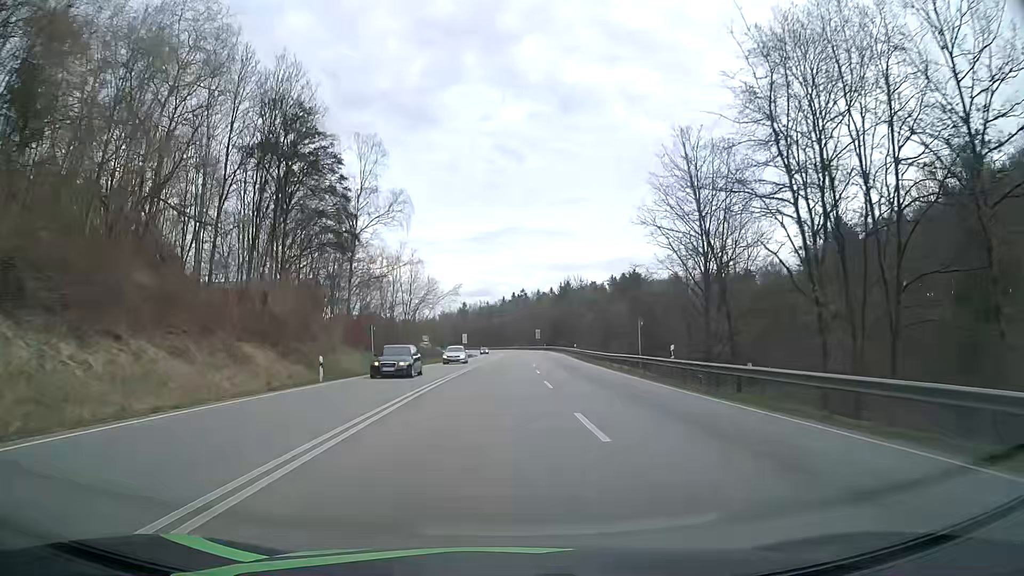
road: primary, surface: asphalt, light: Day
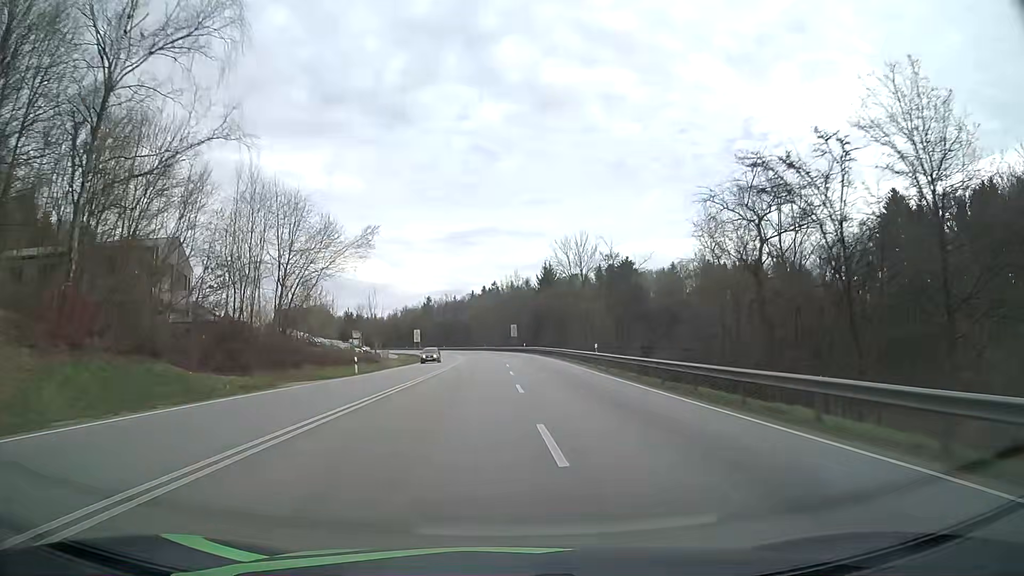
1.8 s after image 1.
(+0.8, +37.6) m; +2°
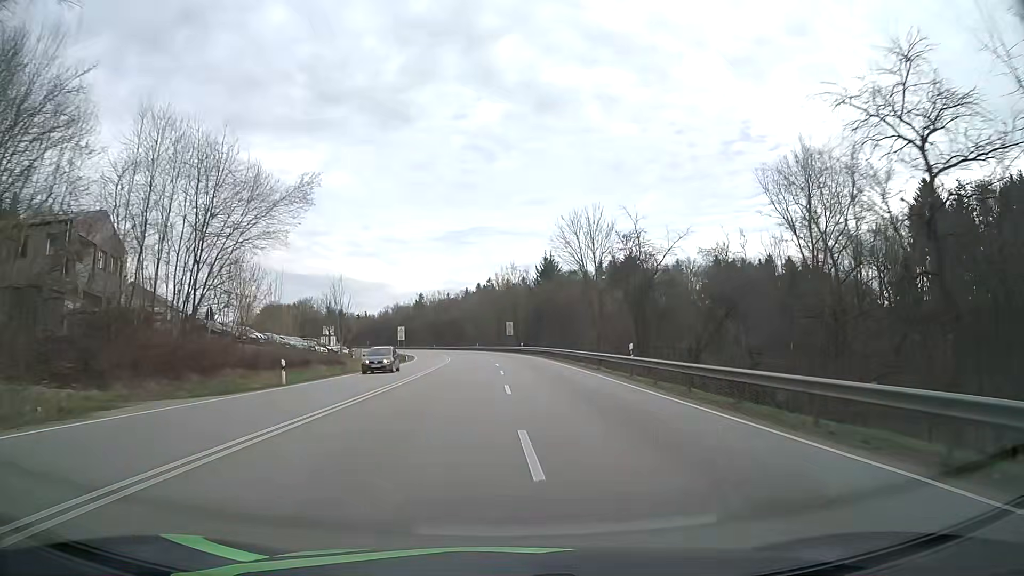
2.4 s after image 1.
(+0.1, +12.6) m; +1°
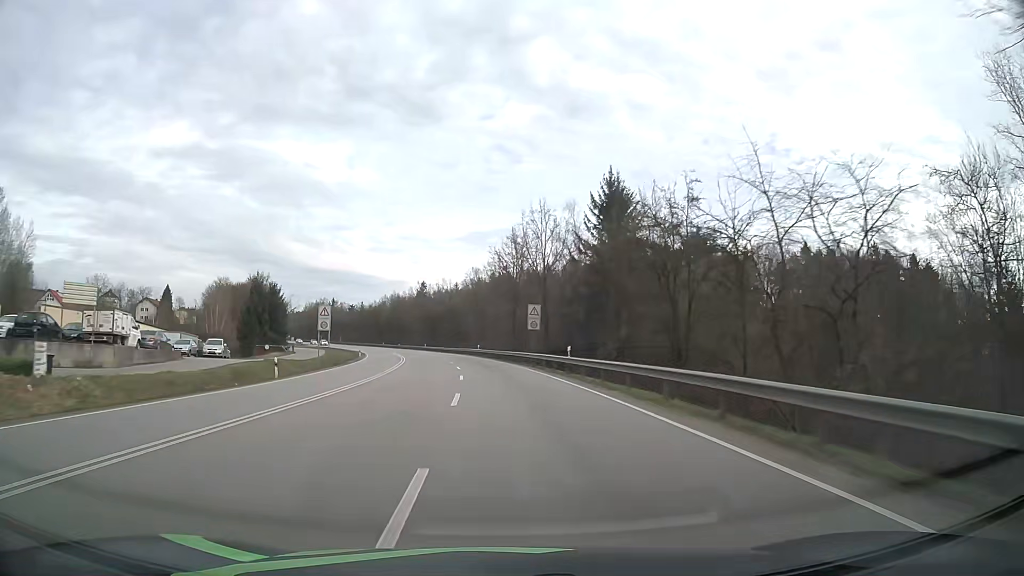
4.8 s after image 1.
(-0.2, +50.9) m; -1°
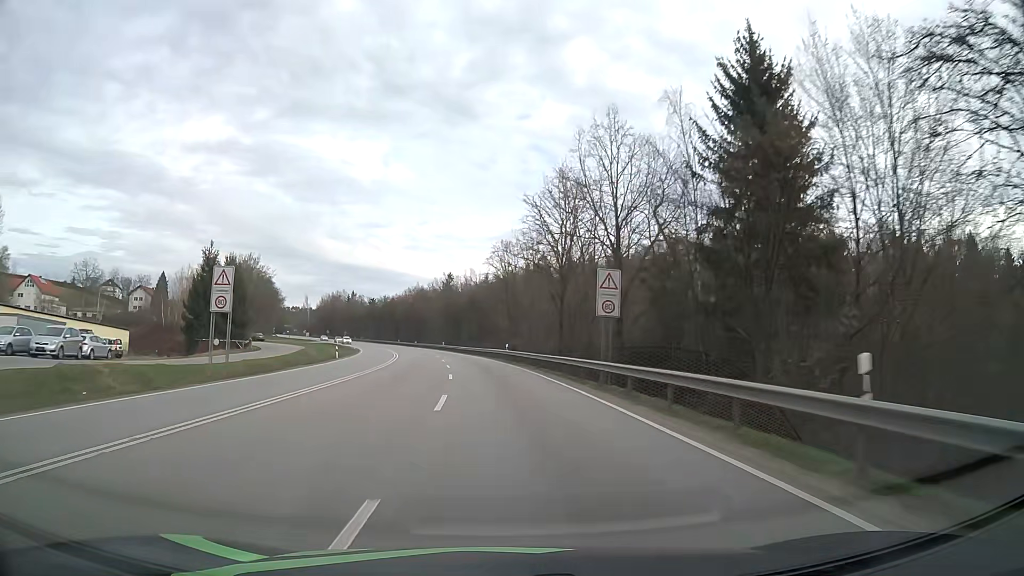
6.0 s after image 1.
(-0.6, +25.6) m; -3°
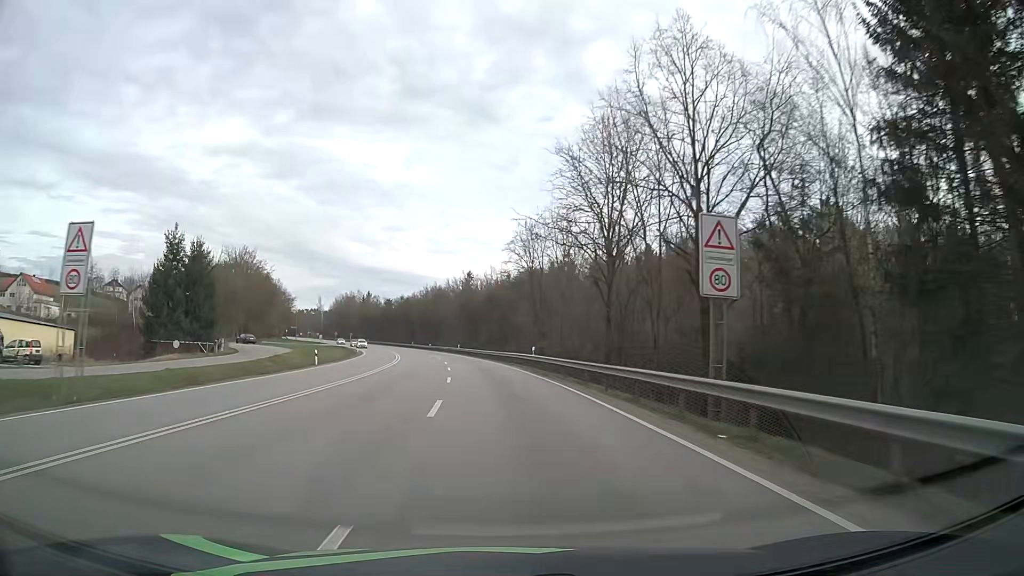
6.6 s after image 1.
(-0.2, +12.8) m; -2°
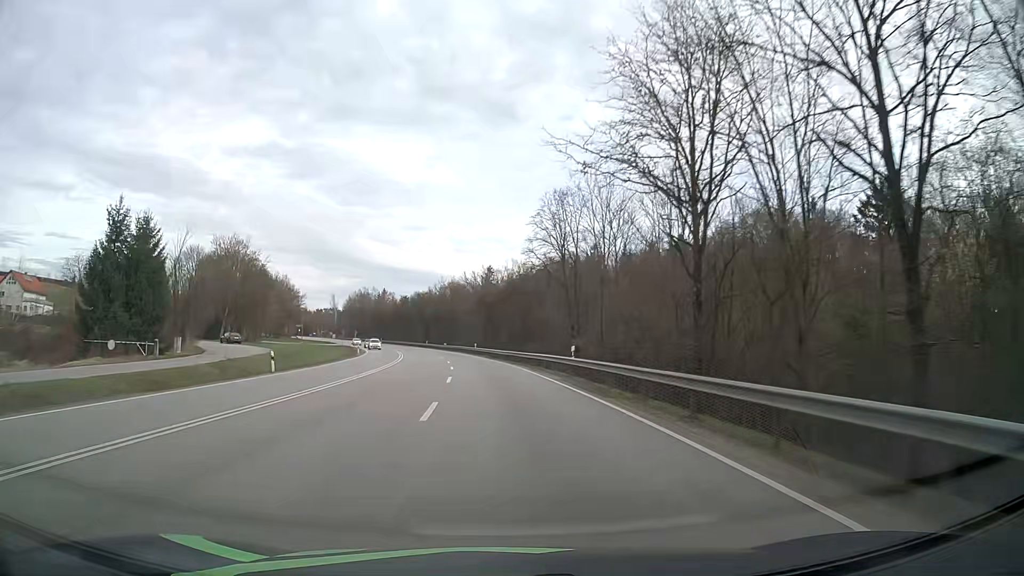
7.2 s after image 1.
(-0.2, +12.8) m; -2°
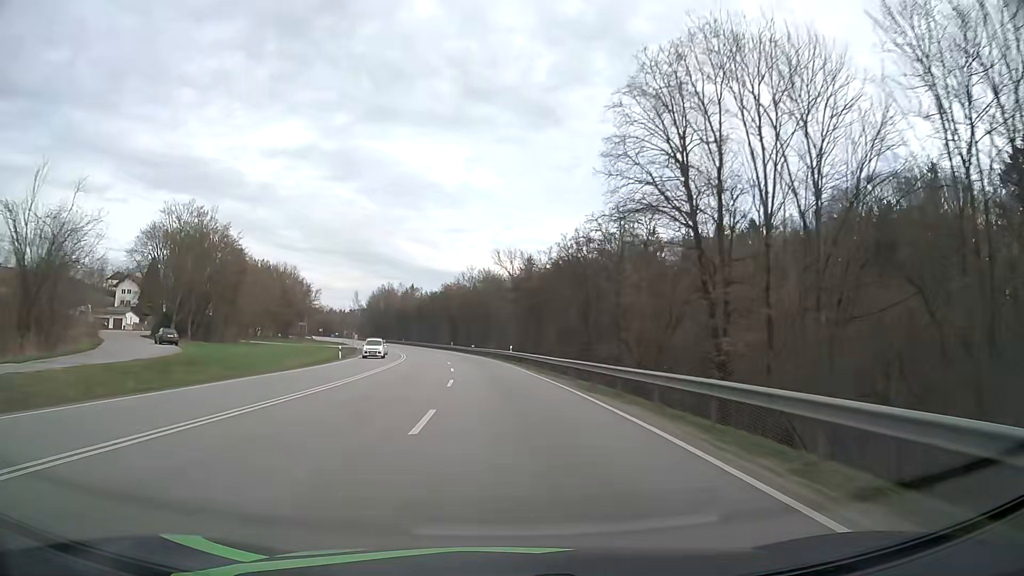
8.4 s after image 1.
(-1.0, +25.5) m; -4°
(0, +10) (0, +20) (-1, +30) (-2, +40) (-3, +50) (-4, +60) (-5, +70) (-7, +80) (-9, +89) (-11, +99) m
